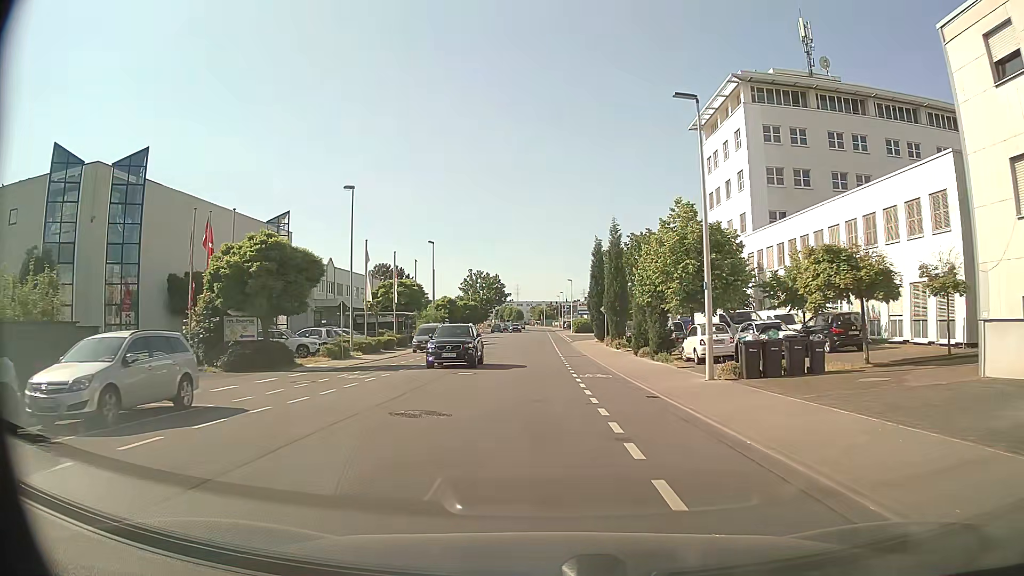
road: tertiary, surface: asphalt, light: Day
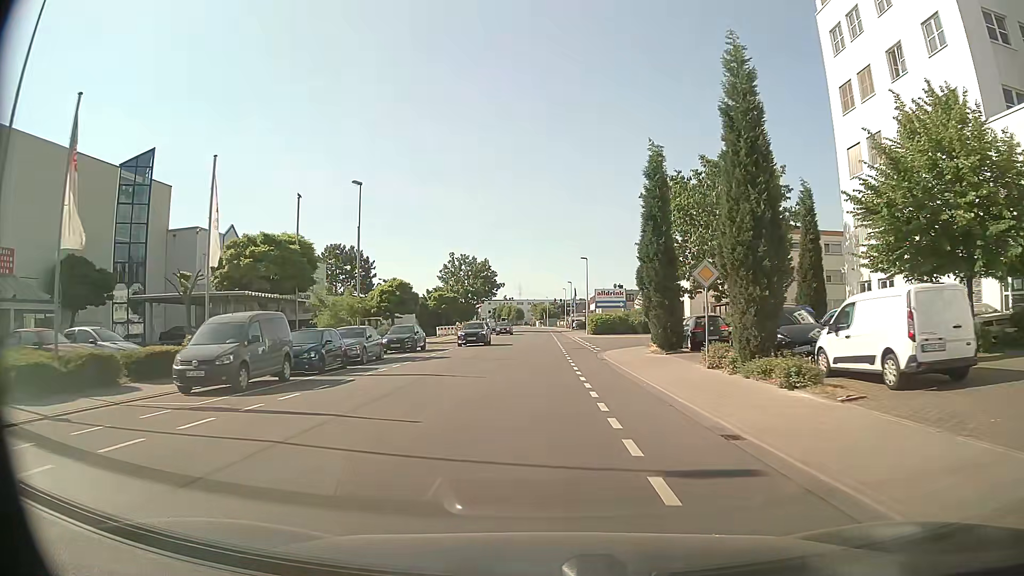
(-0.2, +30.0) m; -1°
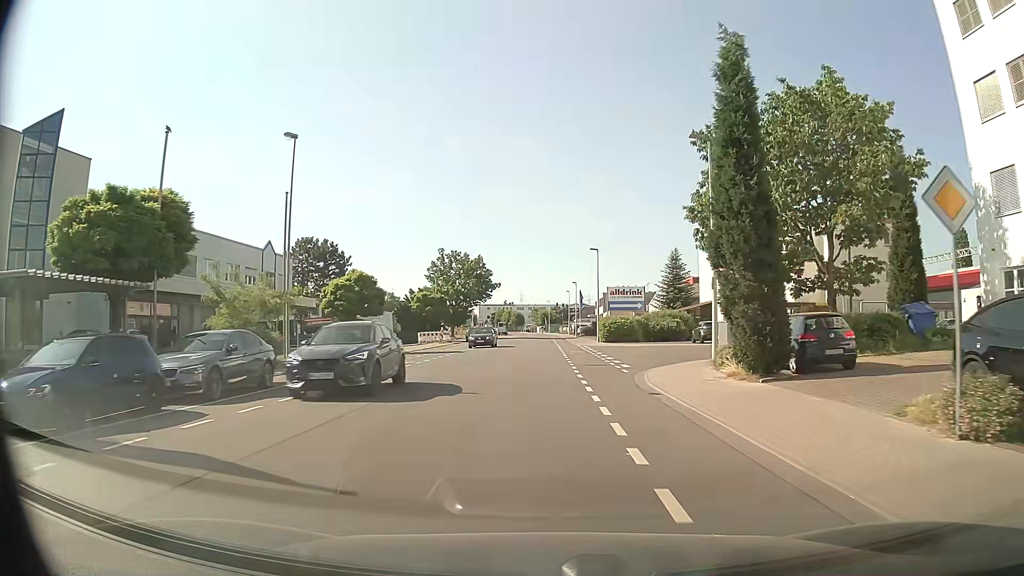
(0.0, +12.2) m; 0°
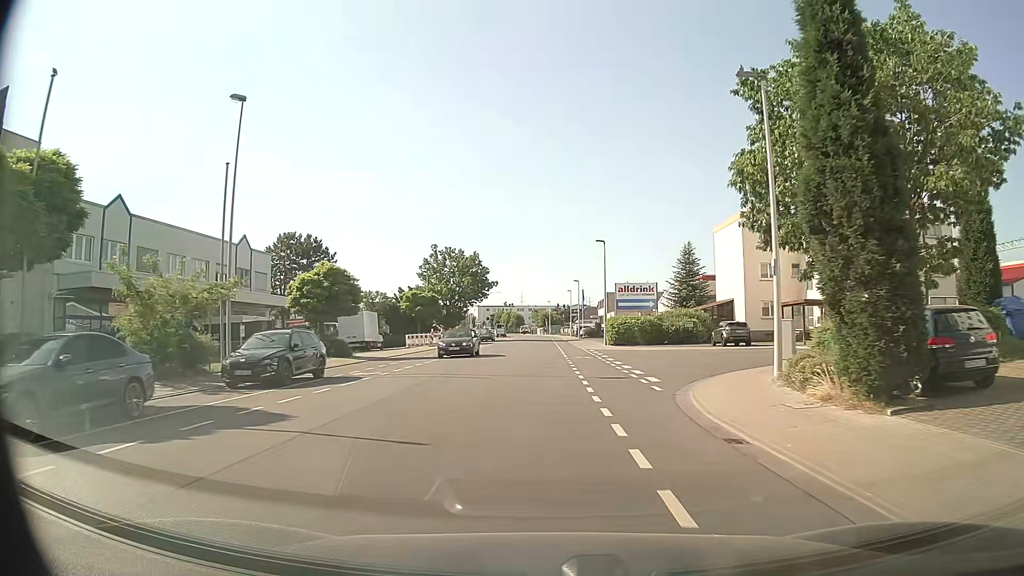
(0.0, +6.1) m; 0°
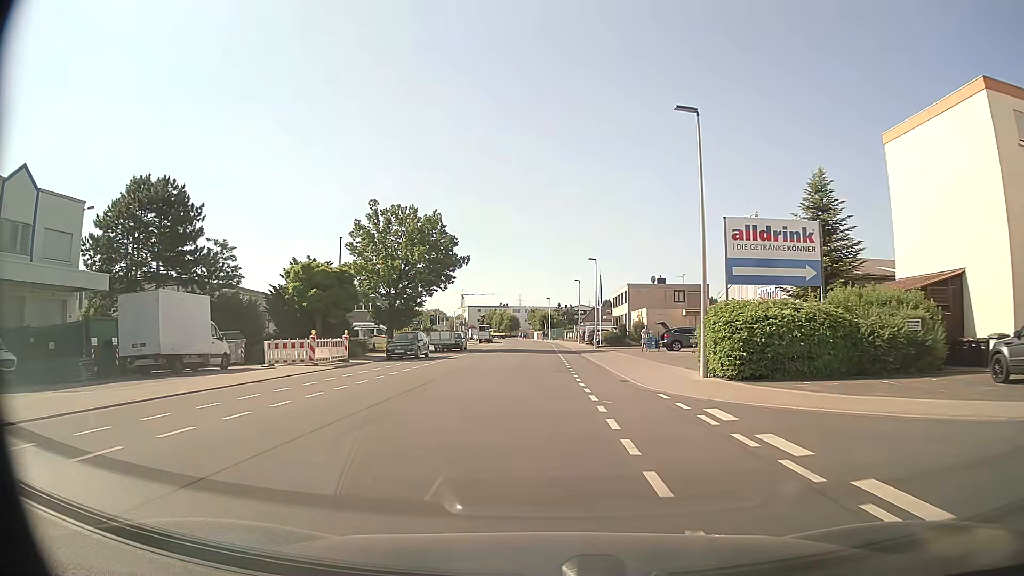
(-0.1, +31.1) m; 0°
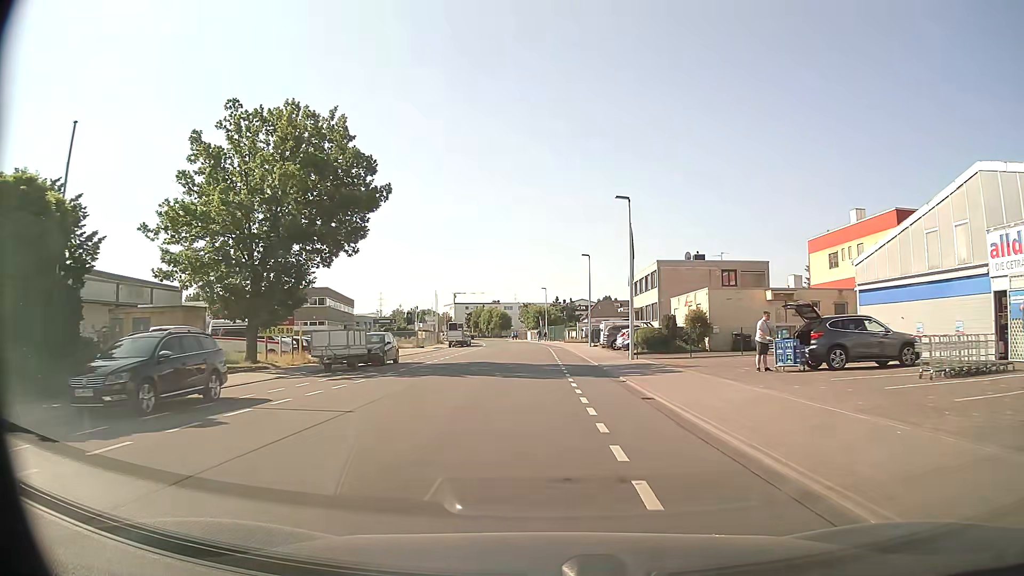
(0.0, +26.0) m; 0°
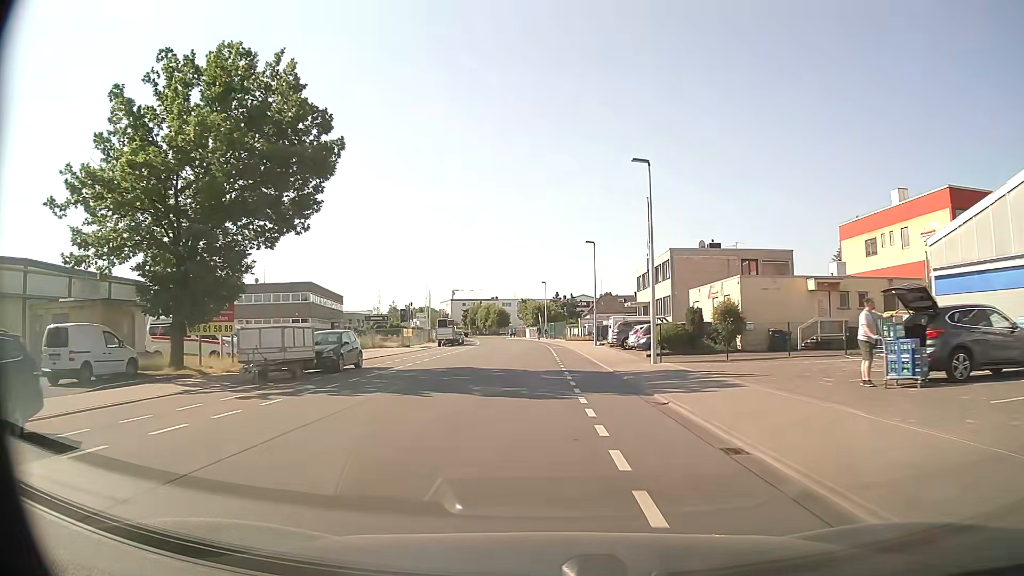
(0.0, +6.6) m; 0°
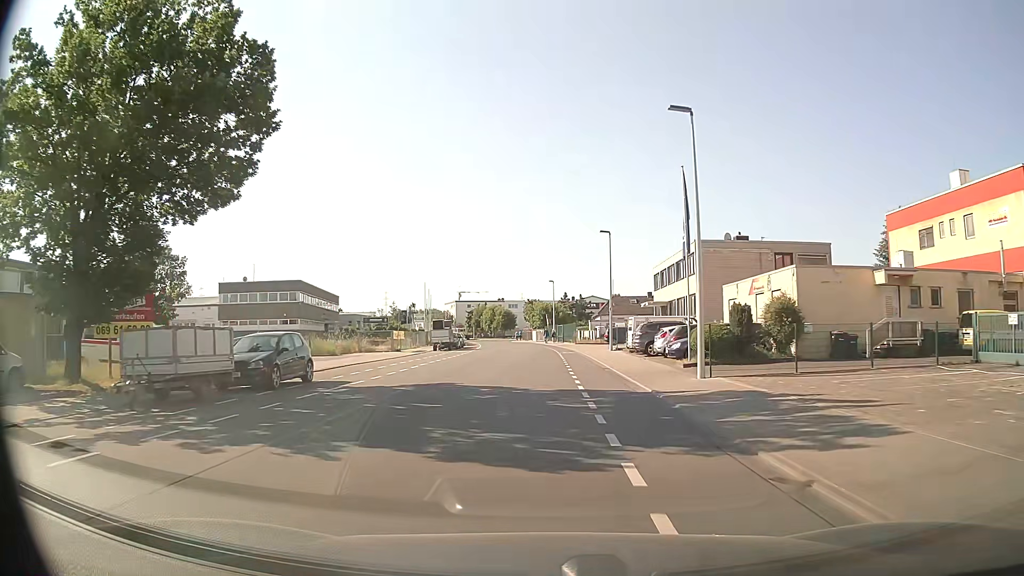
(-0.1, +6.5) m; -1°
(0, +10) (0, +20) (0, +30) (0, +40) (0, +50) (-1, +60) (-1, +70) (-3, +80) (-4, +90) (-5, +100) m
